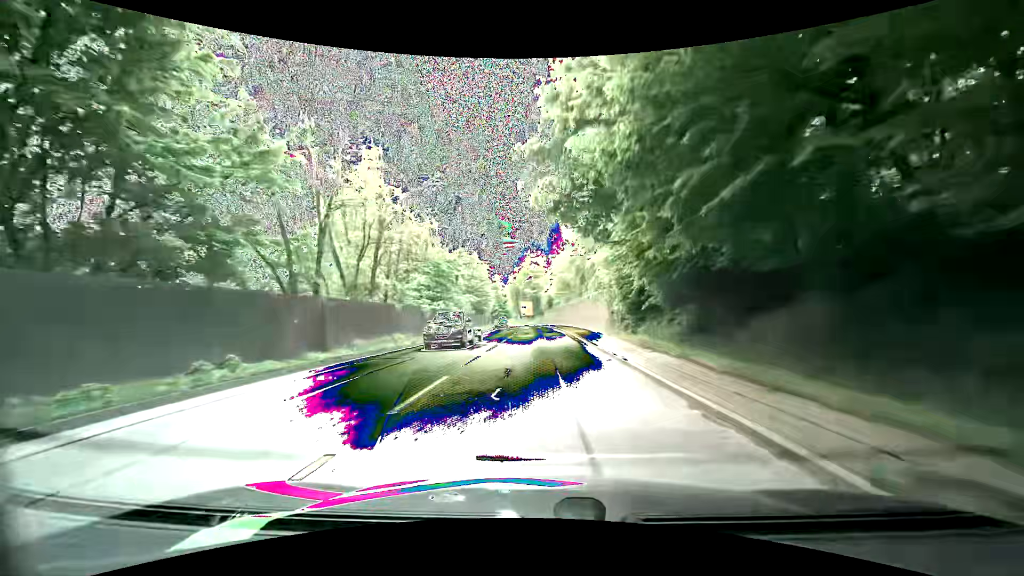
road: primary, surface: asphalt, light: Day
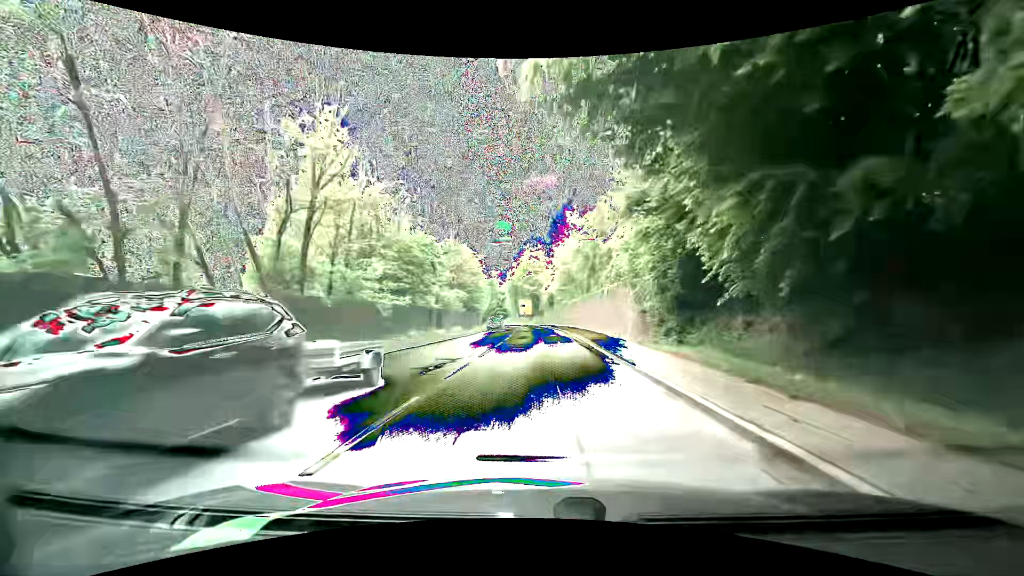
(-0.2, +8.6) m; -1°
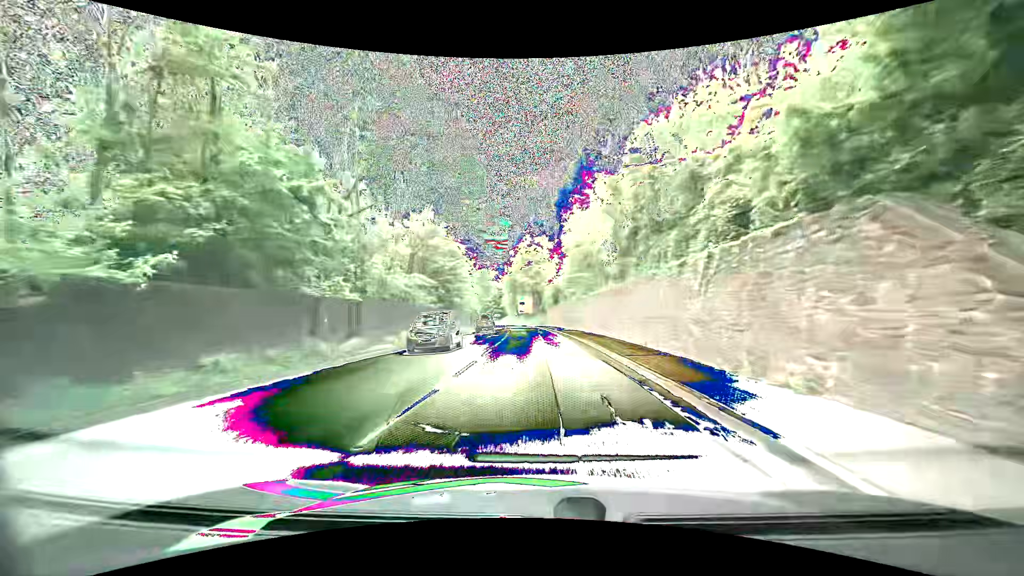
(0.0, +17.2) m; -1°
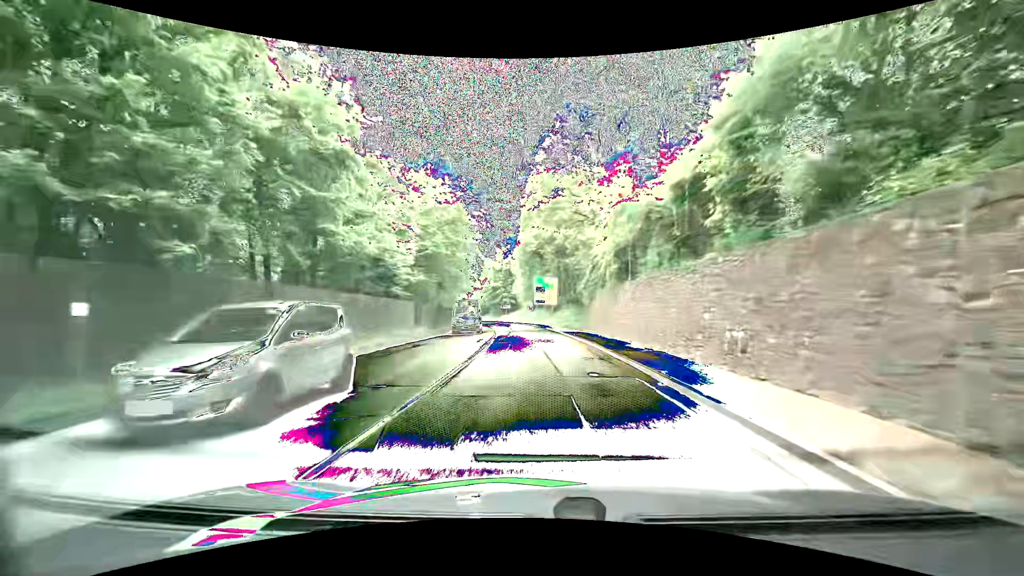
(-0.1, +42.6) m; -1°
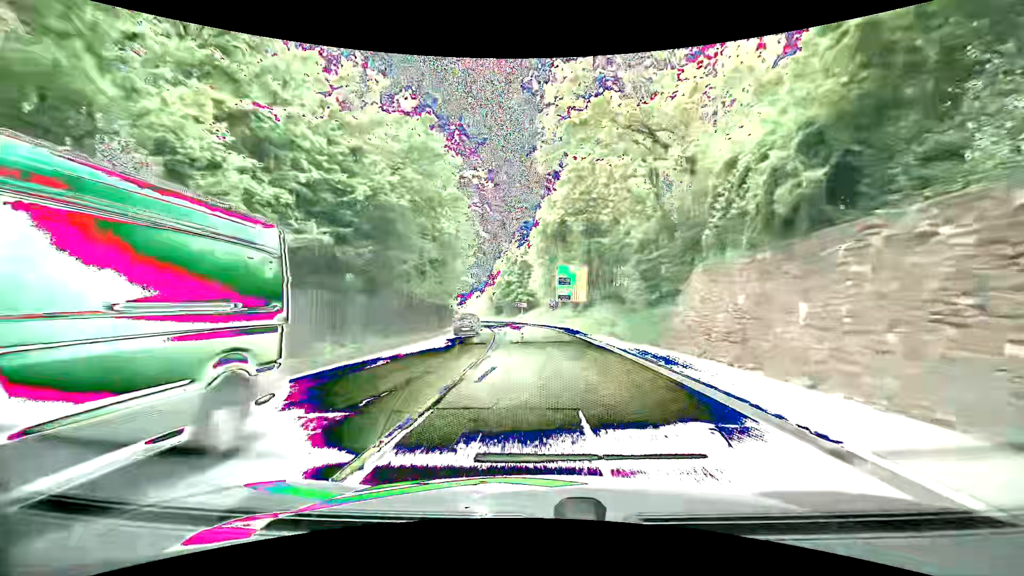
(-0.4, +16.4) m; -2°
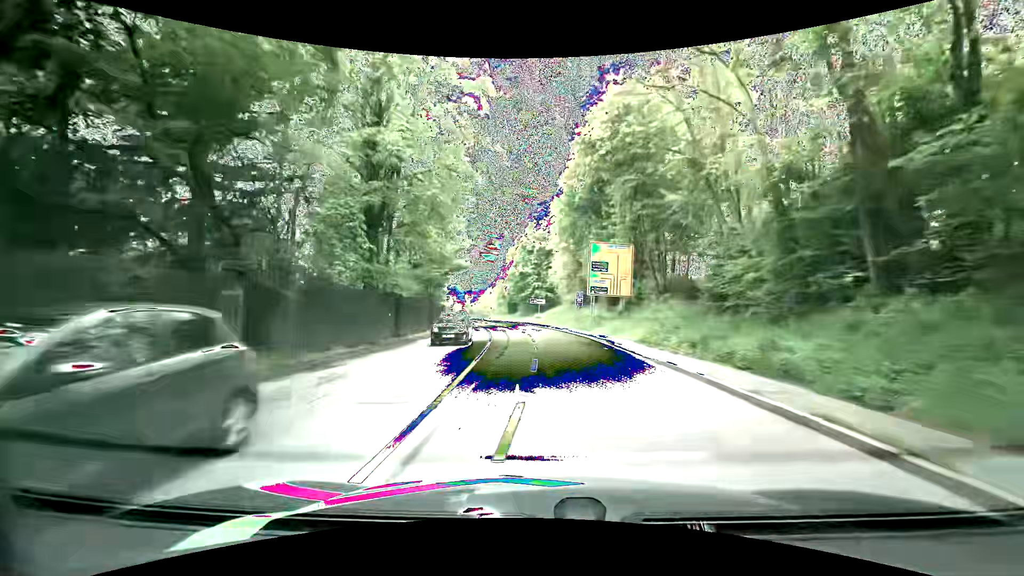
(-0.4, +16.0) m; -3°
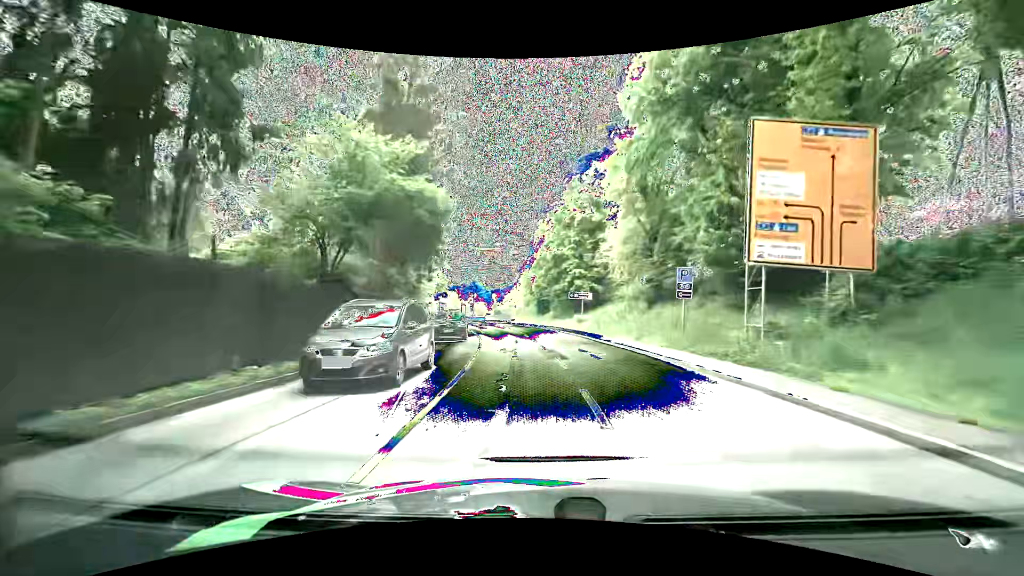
(-0.6, +23.6) m; -4°
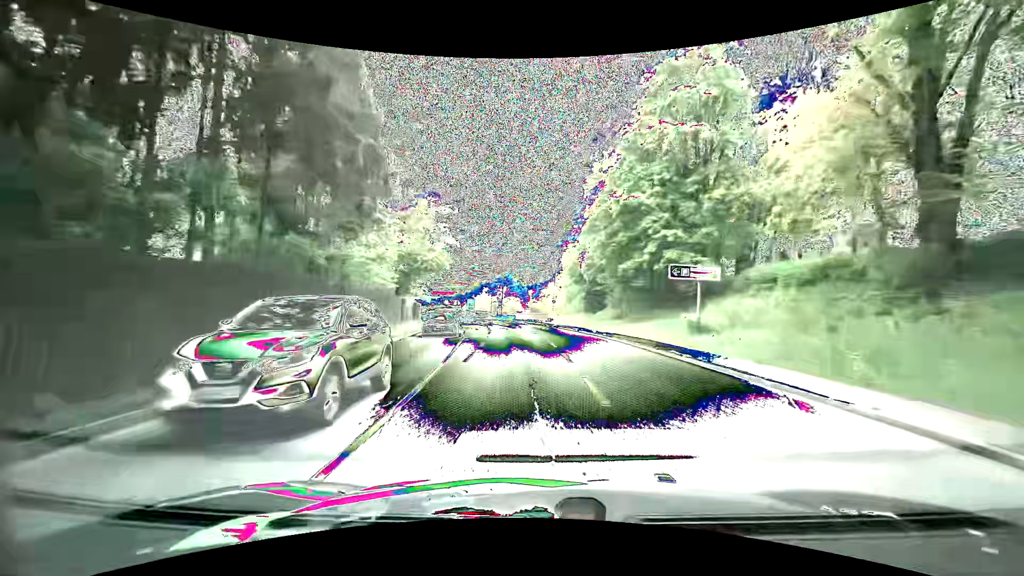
(-0.7, +22.9) m; -3°
(0, +10) (-1, +20) (-2, +30) (-3, +40) (-4, +50) (-6, +60) (-8, +69) (-10, +79) (-12, +89) (-15, +99) m
